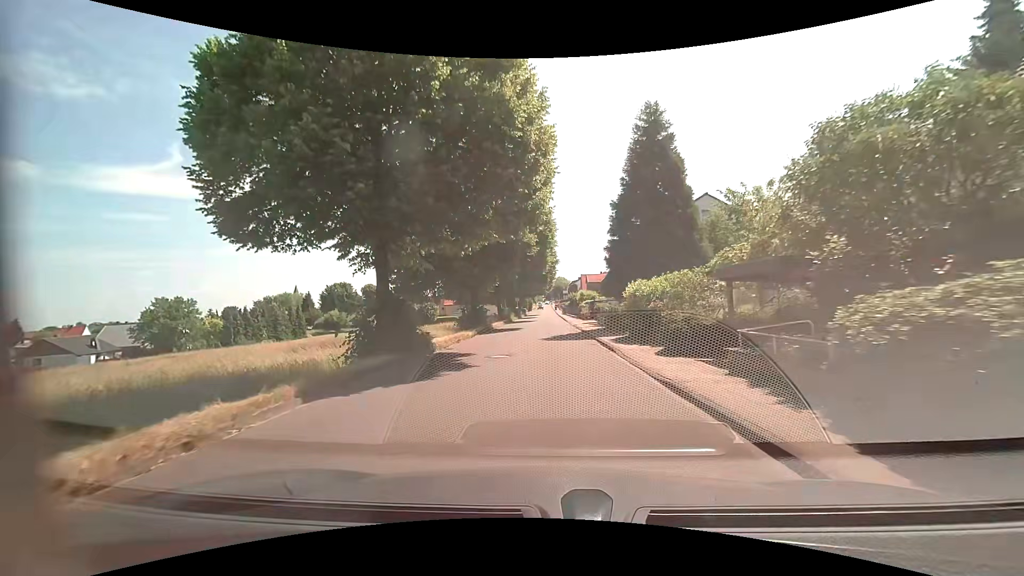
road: residential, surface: asphalt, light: Day
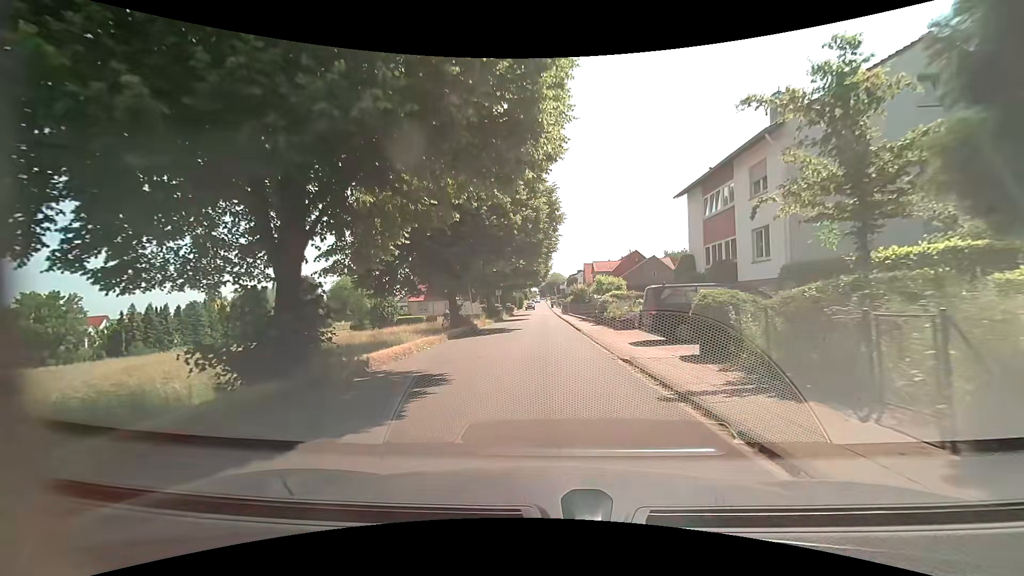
(+0.1, +26.0) m; 0°
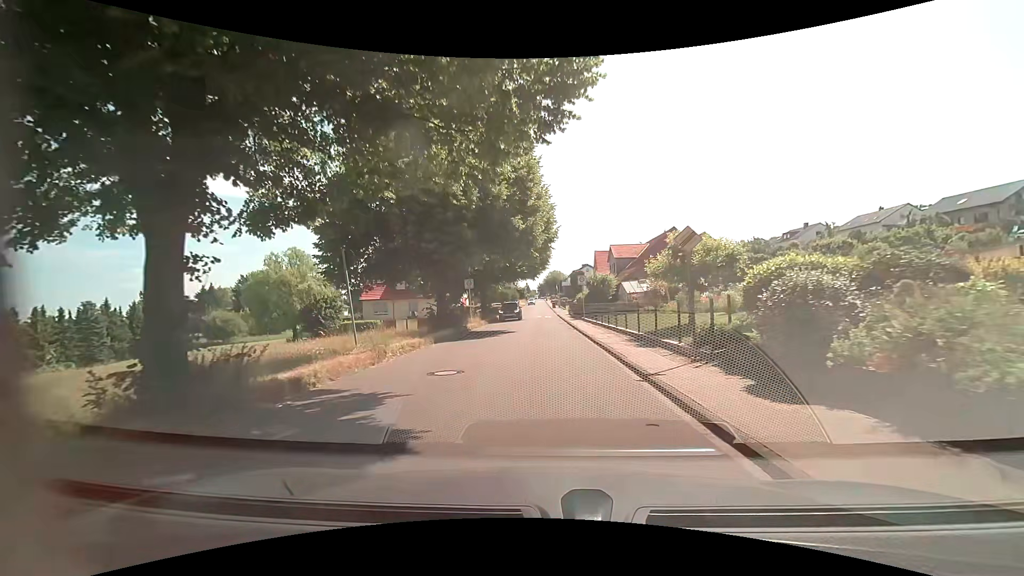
(+0.1, +23.2) m; 0°
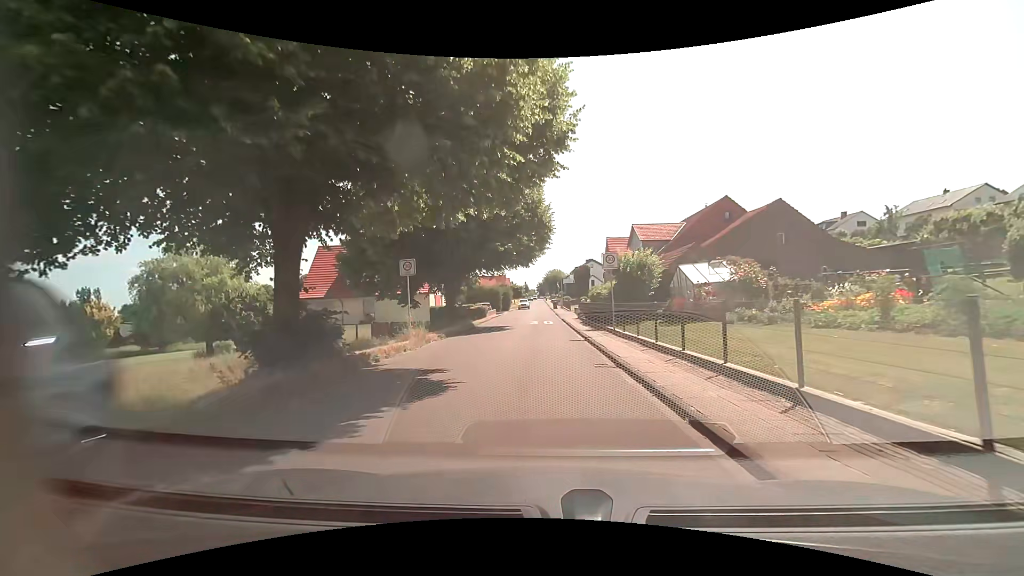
(+0.2, +16.2) m; +1°
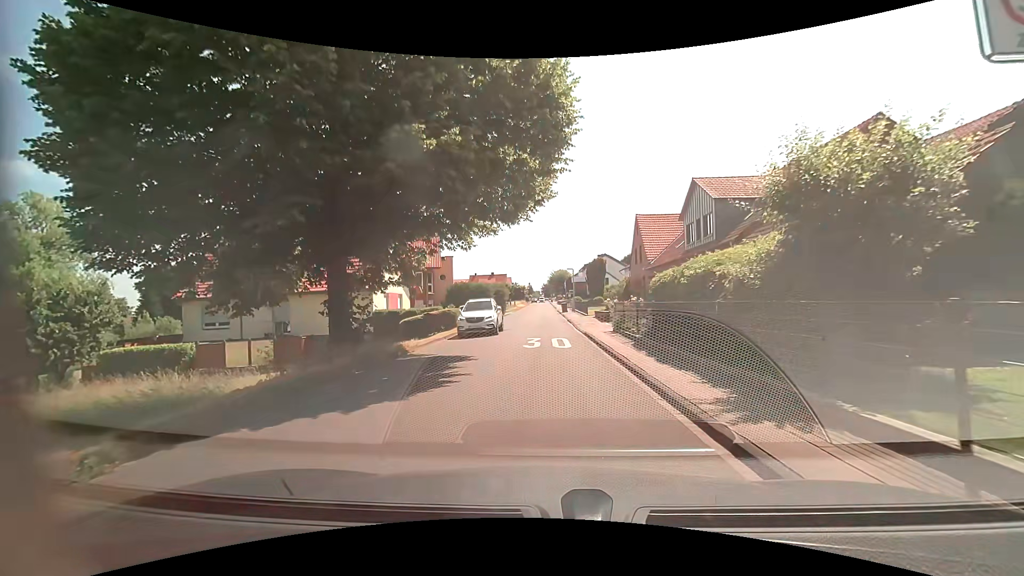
(-0.1, +17.4) m; -1°
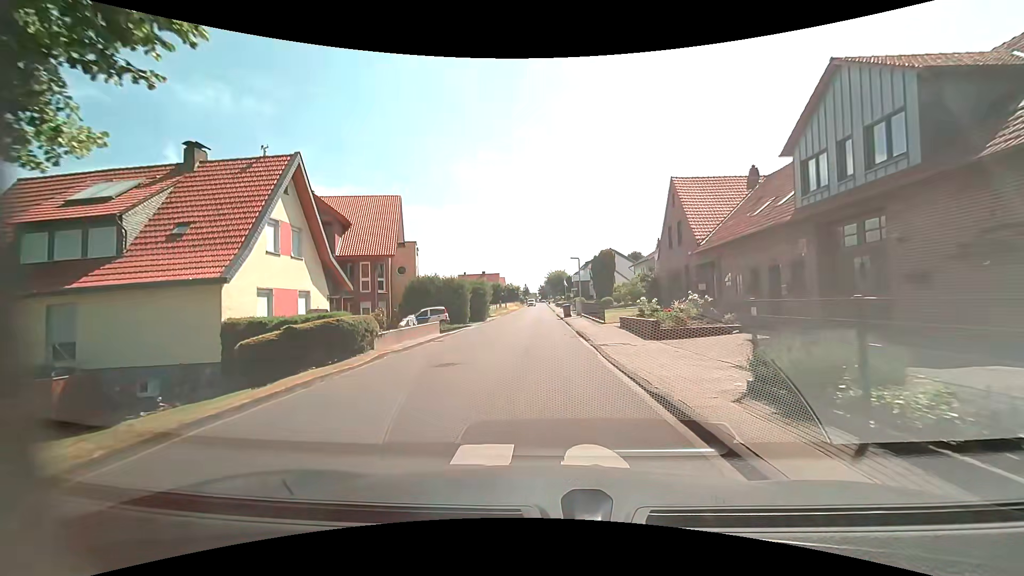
(+0.2, +14.5) m; +1°
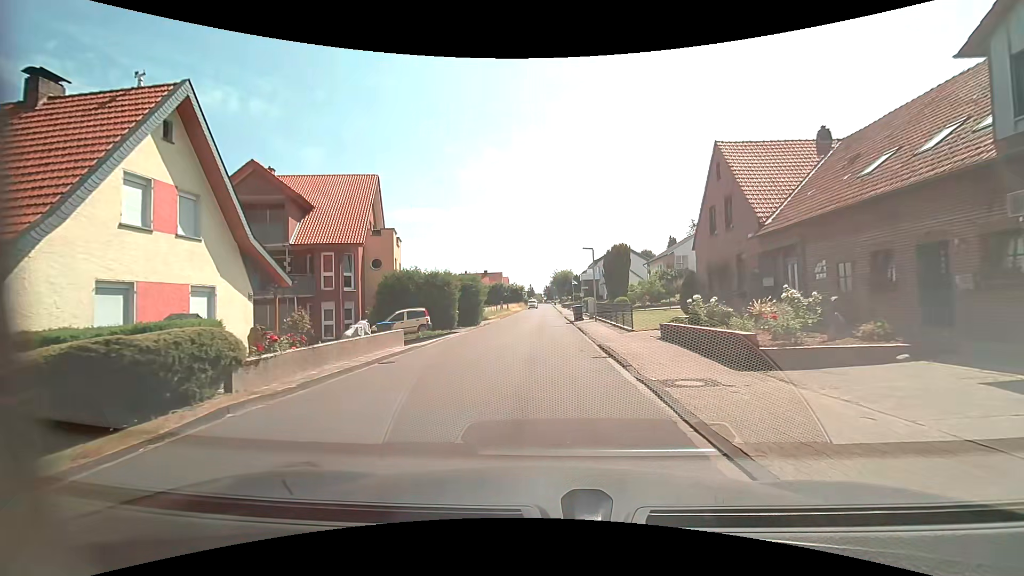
(-0.1, +7.3) m; -1°
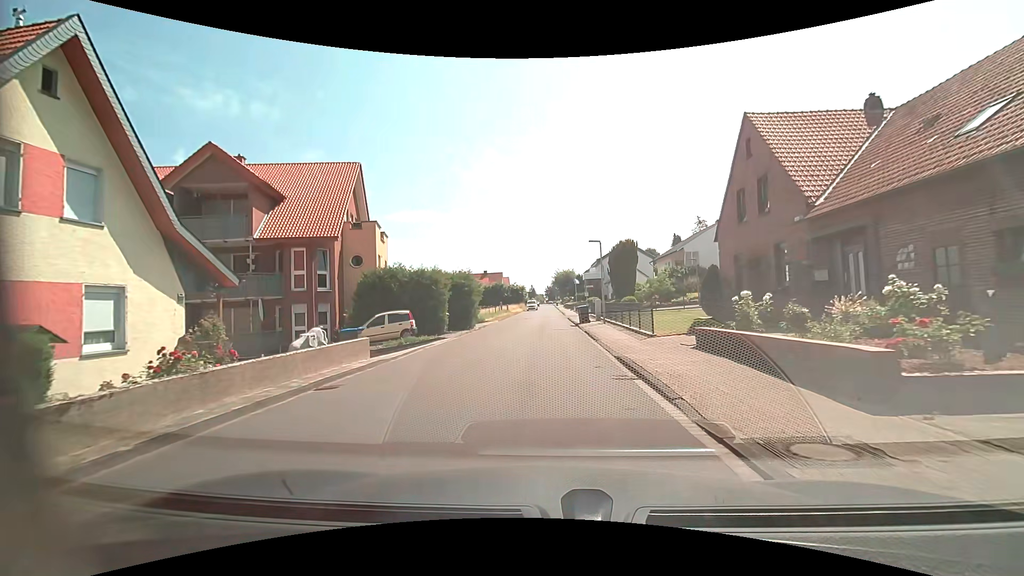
(0.0, +3.7) m; 0°
